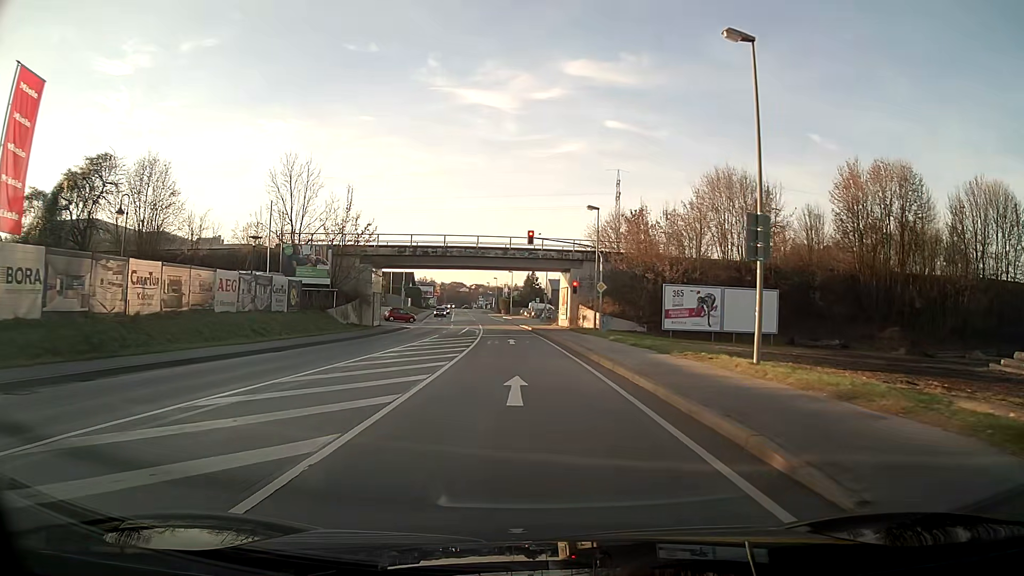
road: primary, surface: asphalt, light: Day
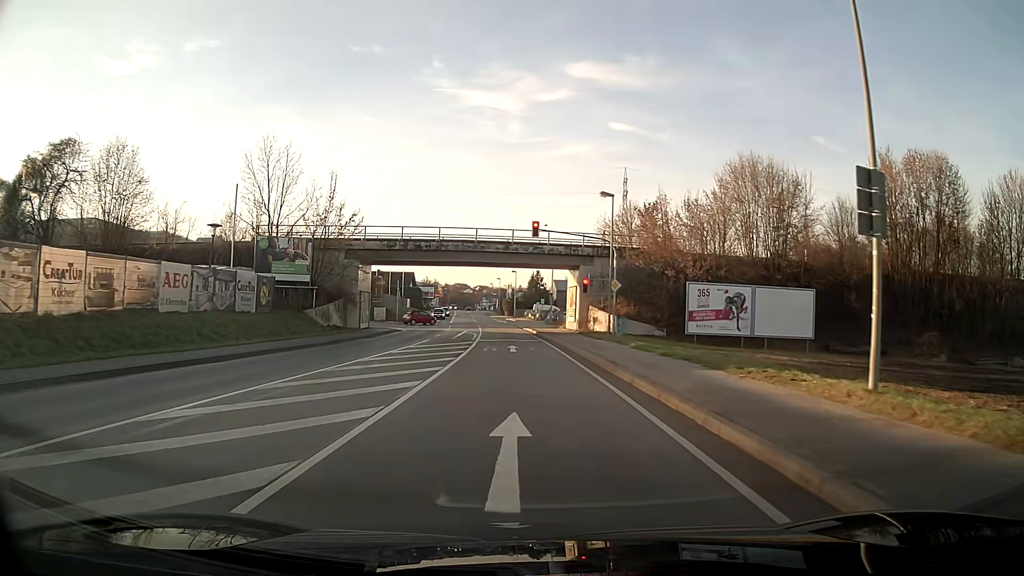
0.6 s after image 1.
(0.0, +5.3) m; 0°
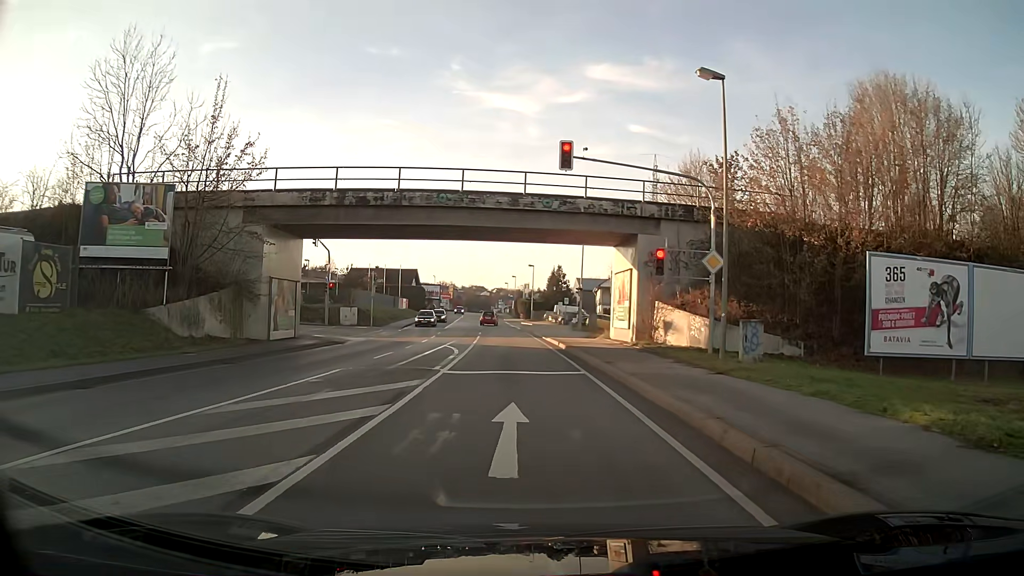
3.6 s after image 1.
(-0.2, +18.9) m; -2°
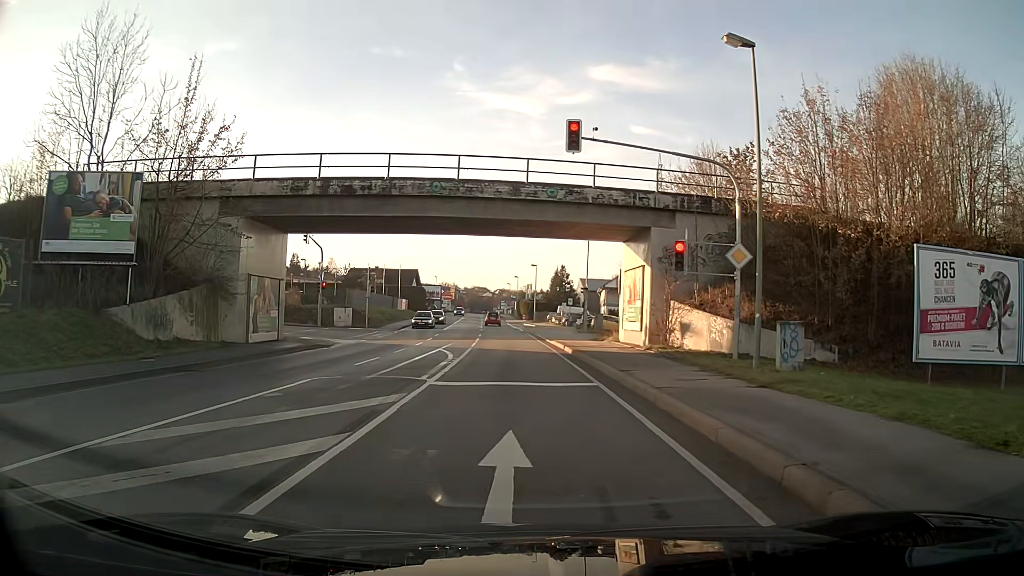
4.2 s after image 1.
(0.0, +2.5) m; 0°
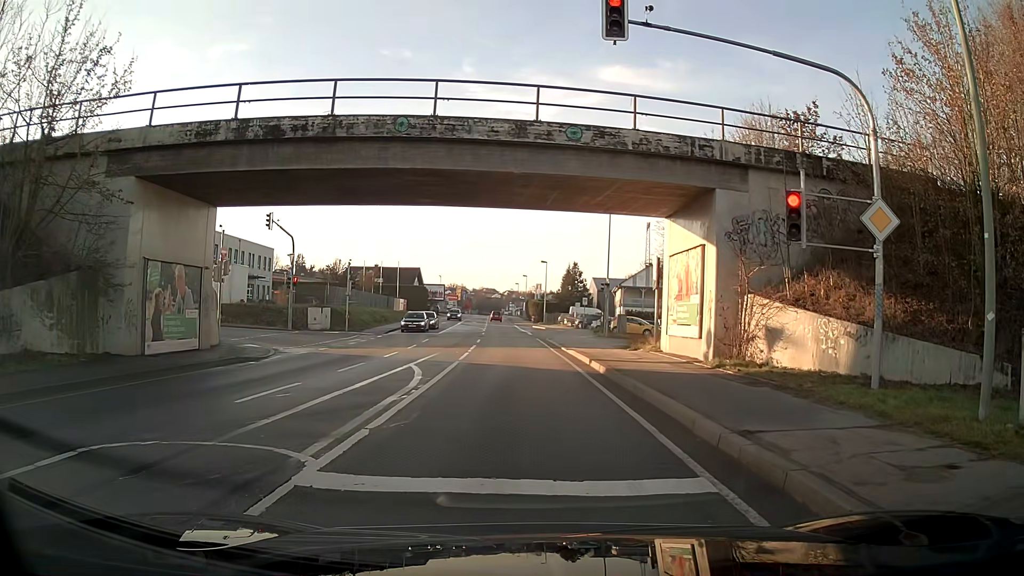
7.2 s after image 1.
(0.0, +7.9) m; -1°
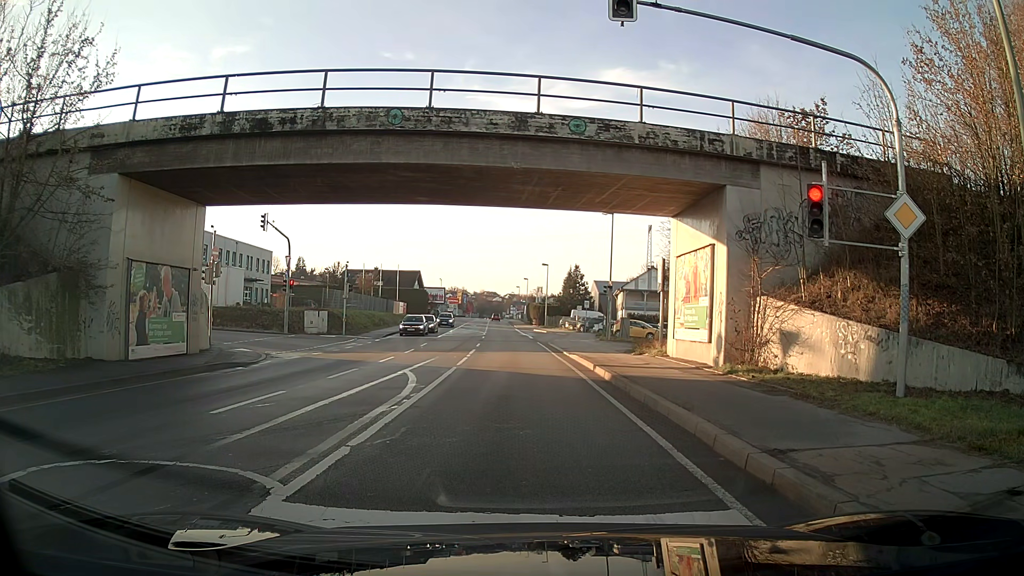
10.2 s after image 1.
(0.0, +0.9) m; 0°
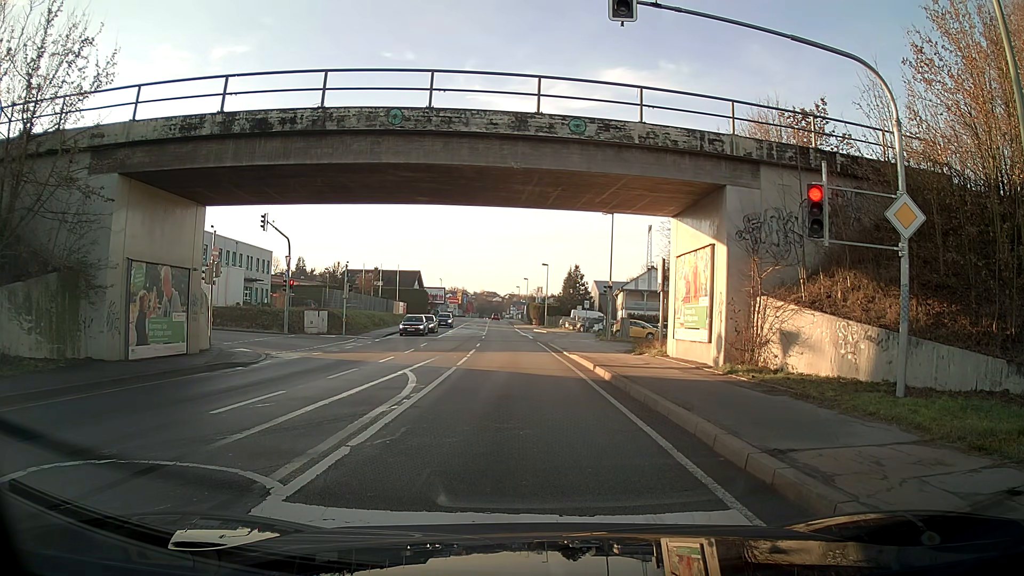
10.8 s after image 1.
(0.0, 0.0) m; 0°
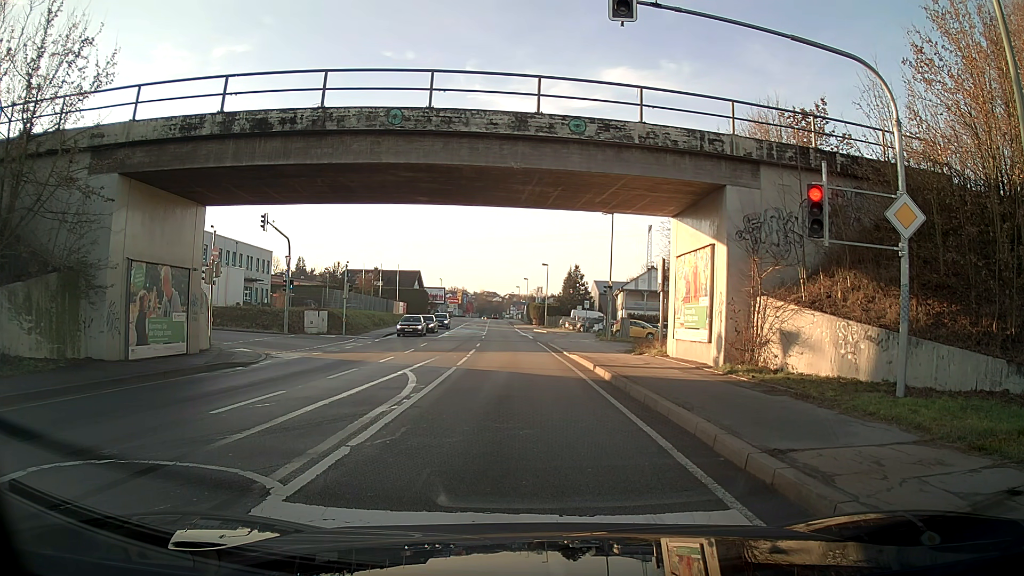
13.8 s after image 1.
(0.0, 0.0) m; 0°
(0, +10) (-1, +20) (-1, +30) (-2, +40) (-2, +50) (-3, +60) (-4, +70) (-4, +80) (-5, +90) (-5, +100) m
